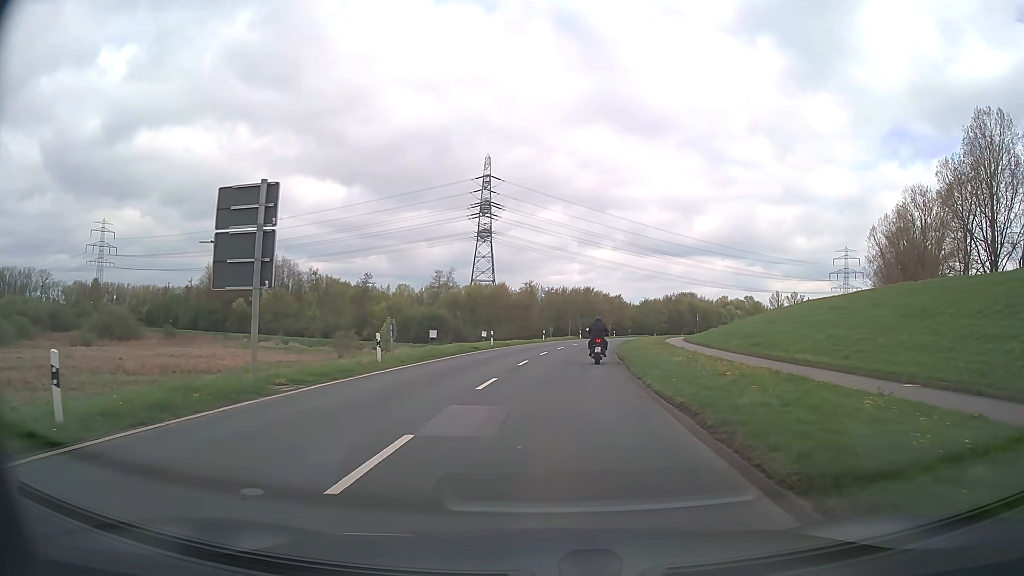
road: secondary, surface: asphalt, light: Day
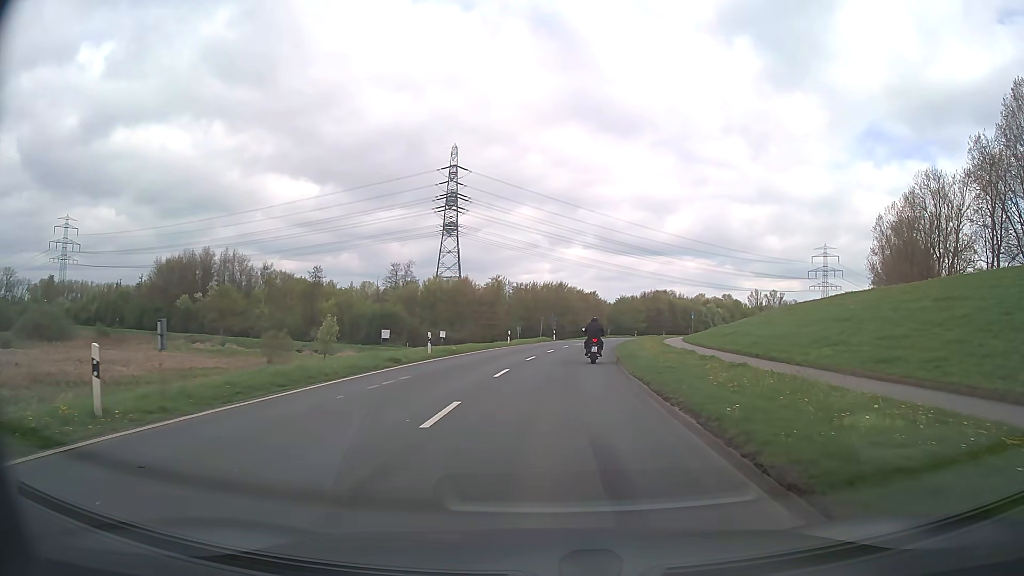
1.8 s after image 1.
(+0.4, +14.3) m; +3°
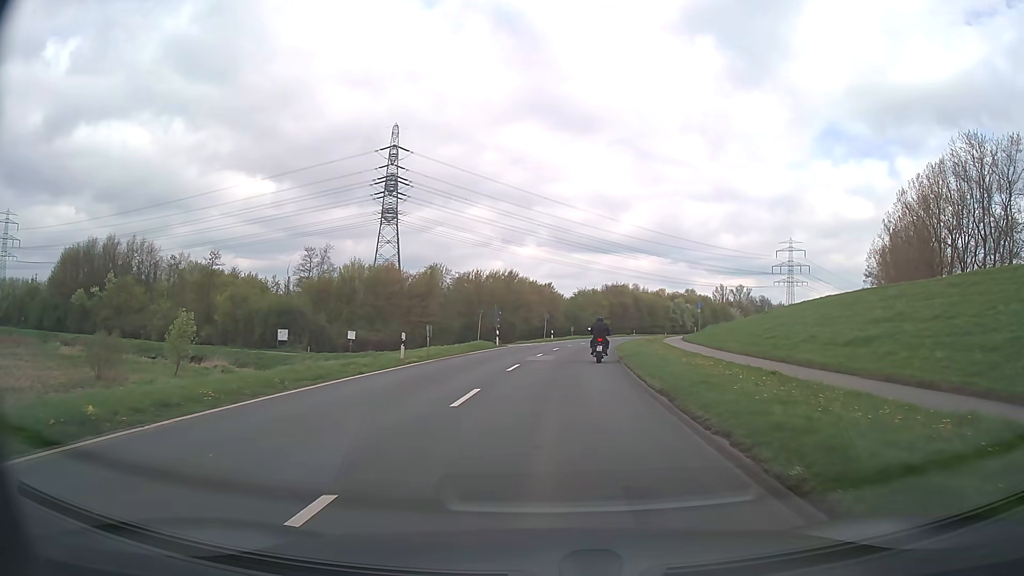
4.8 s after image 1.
(+0.9, +24.4) m; +4°
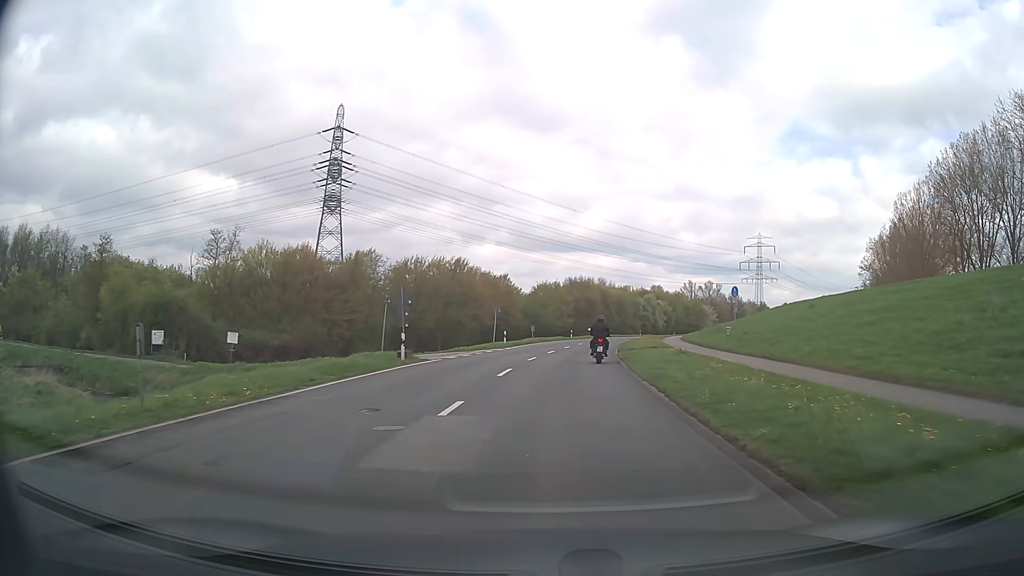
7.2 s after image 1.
(+0.6, +20.1) m; +3°
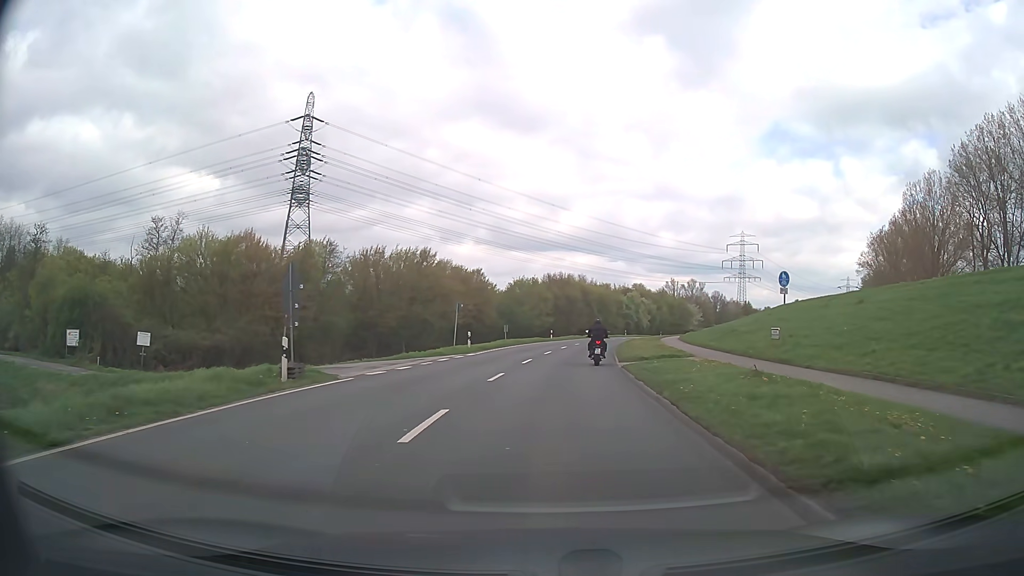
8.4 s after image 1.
(+0.2, +10.2) m; +2°
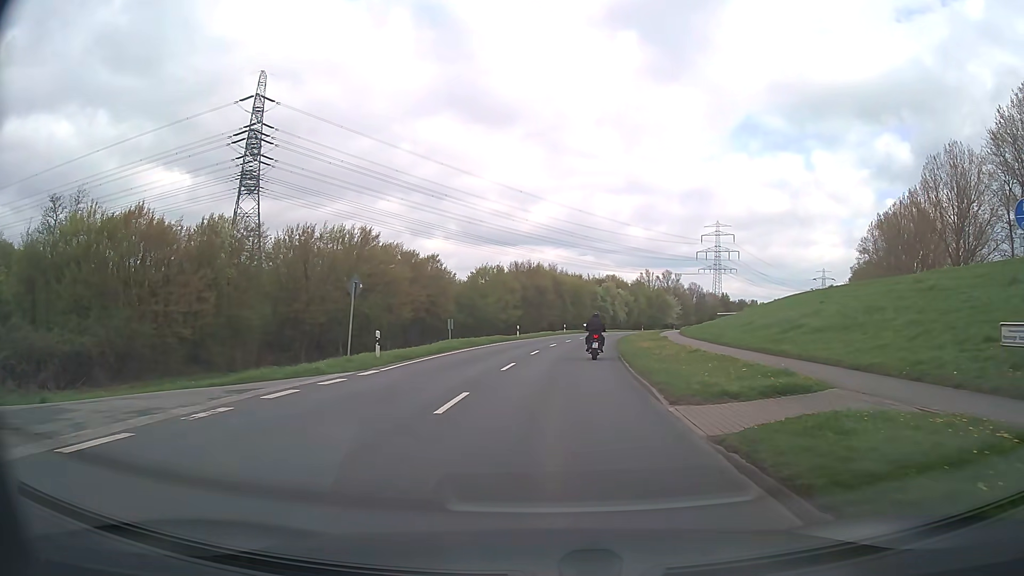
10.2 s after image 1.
(+0.3, +15.3) m; +3°
(0, +10) (+1, +20) (+1, +30) (+2, +40) (+4, +50) (+6, +60) (+8, +69) (+10, +79) (+13, +89) (+16, +98) m
